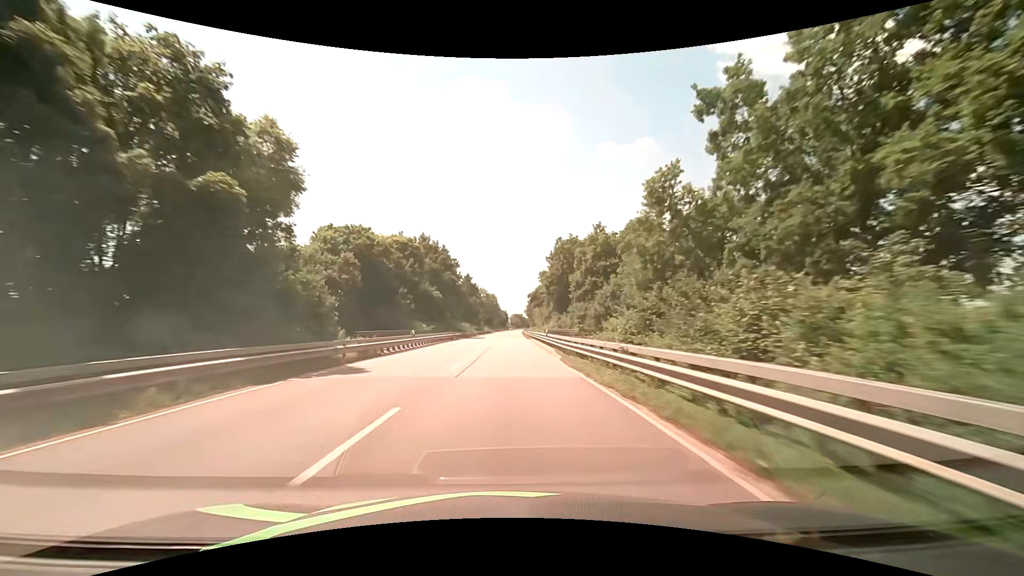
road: primary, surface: asphalt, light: Day
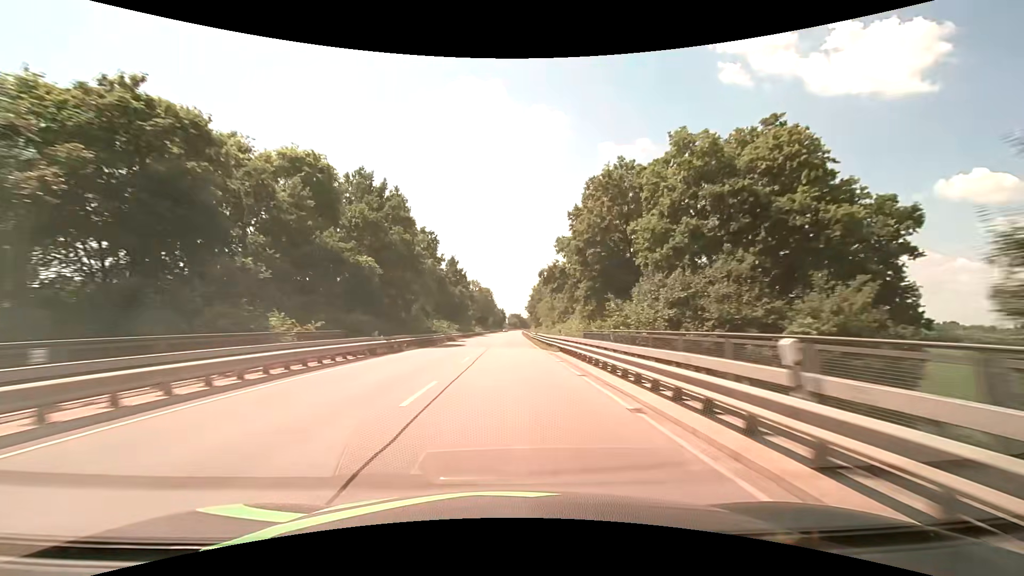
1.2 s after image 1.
(+0.1, +31.6) m; 0°
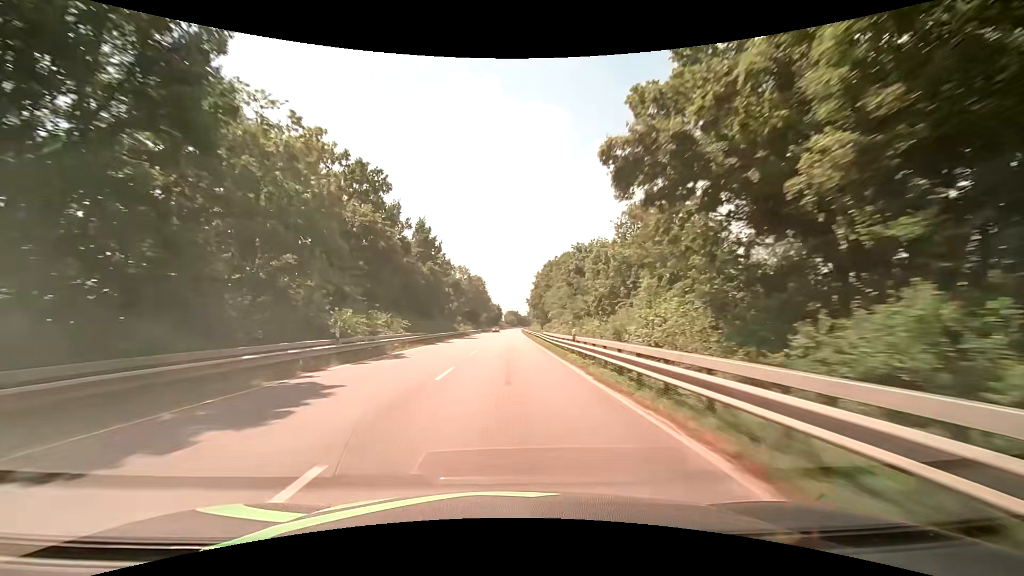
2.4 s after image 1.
(0.0, +31.6) m; 0°
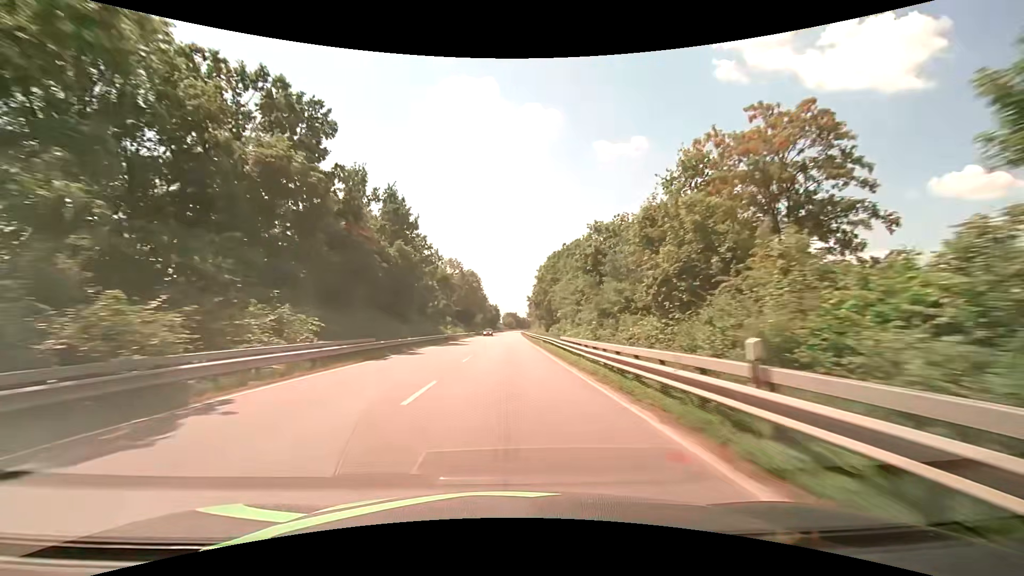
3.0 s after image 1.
(+0.1, +15.8) m; 0°
(0, +10) (0, +20) (0, +30) (0, +40) (0, +50) (+1, +60) (+1, +70) (+1, +80) (+1, +90) (+1, +100) m
